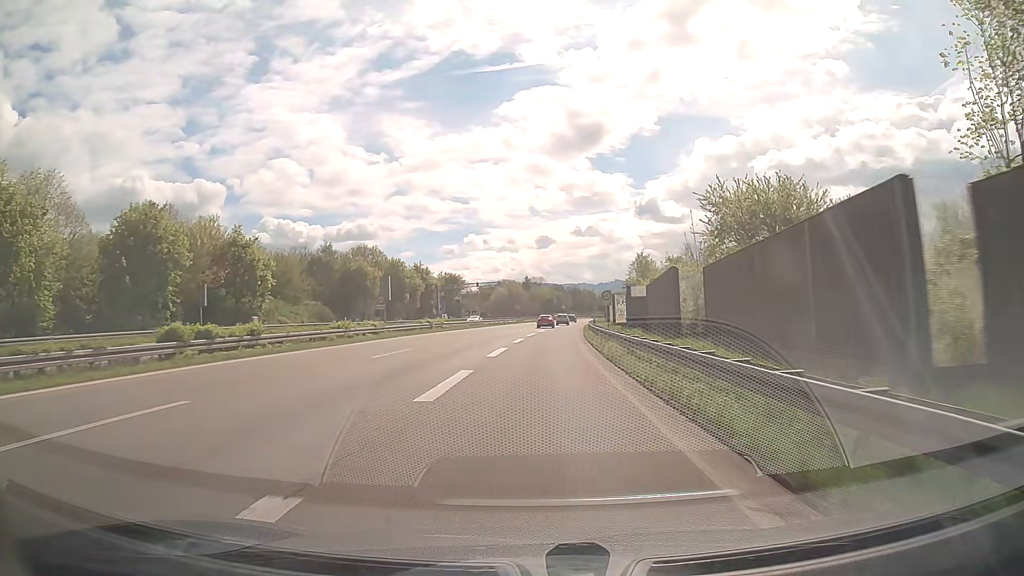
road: trunk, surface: asphalt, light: Day
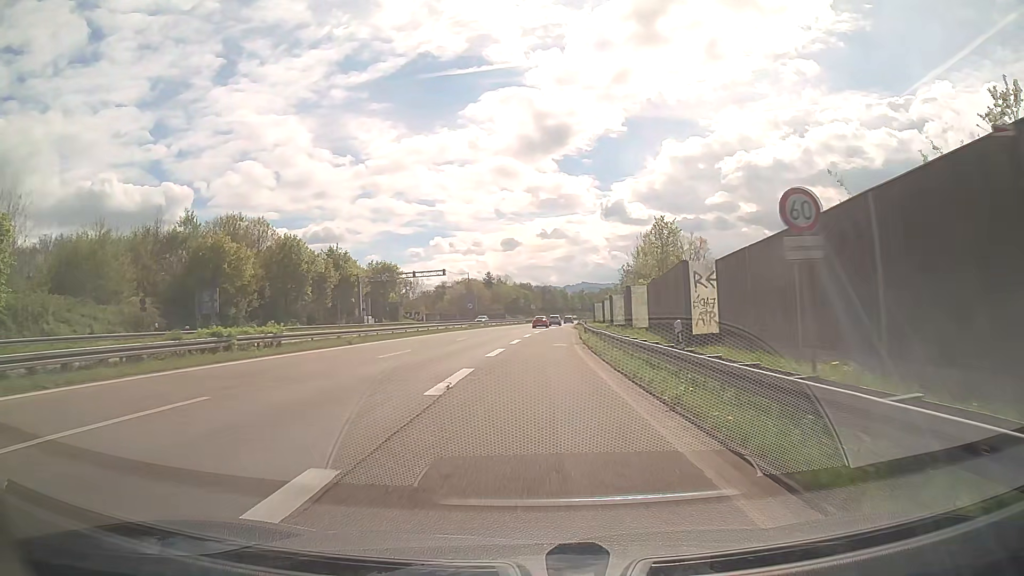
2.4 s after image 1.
(+0.7, +34.8) m; +3°
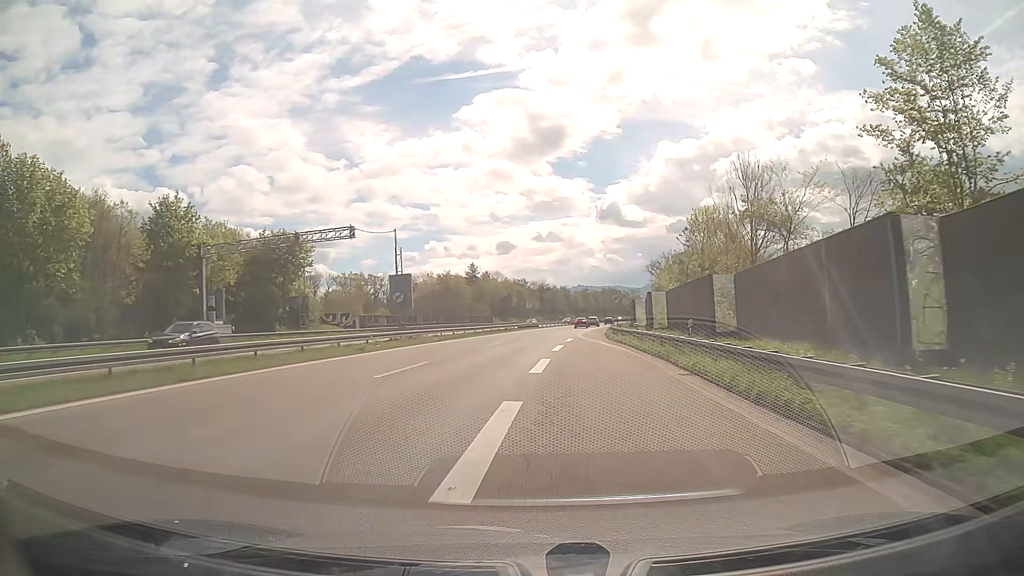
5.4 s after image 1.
(+0.1, +42.7) m; 0°
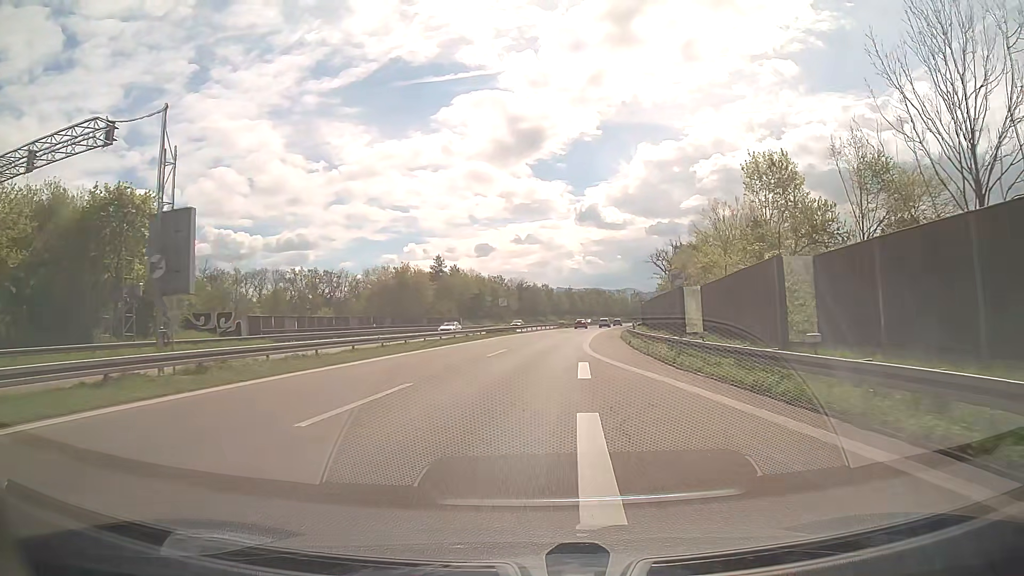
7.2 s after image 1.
(+0.3, +25.4) m; +2°
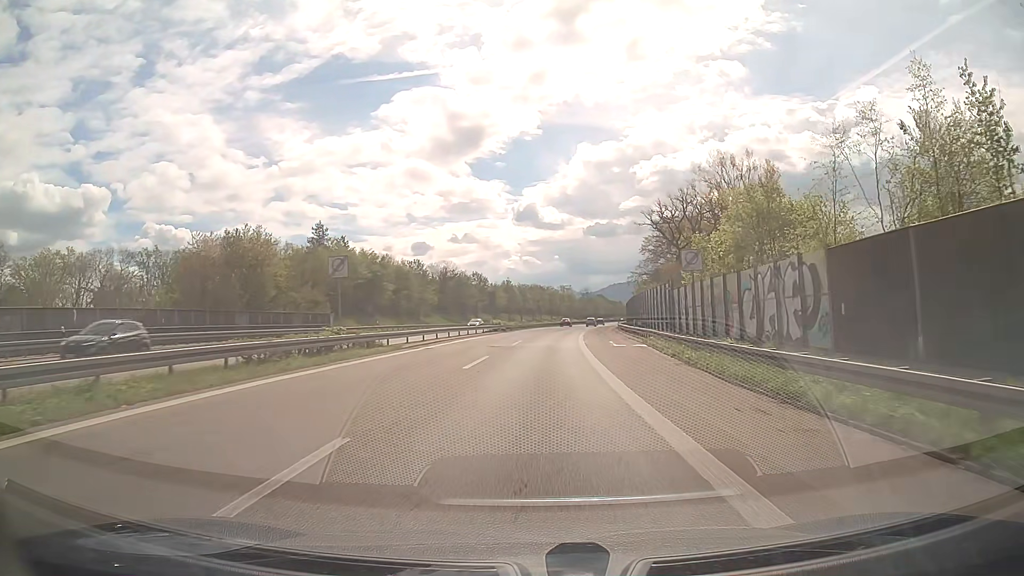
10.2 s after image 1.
(+1.7, +43.7) m; +5°
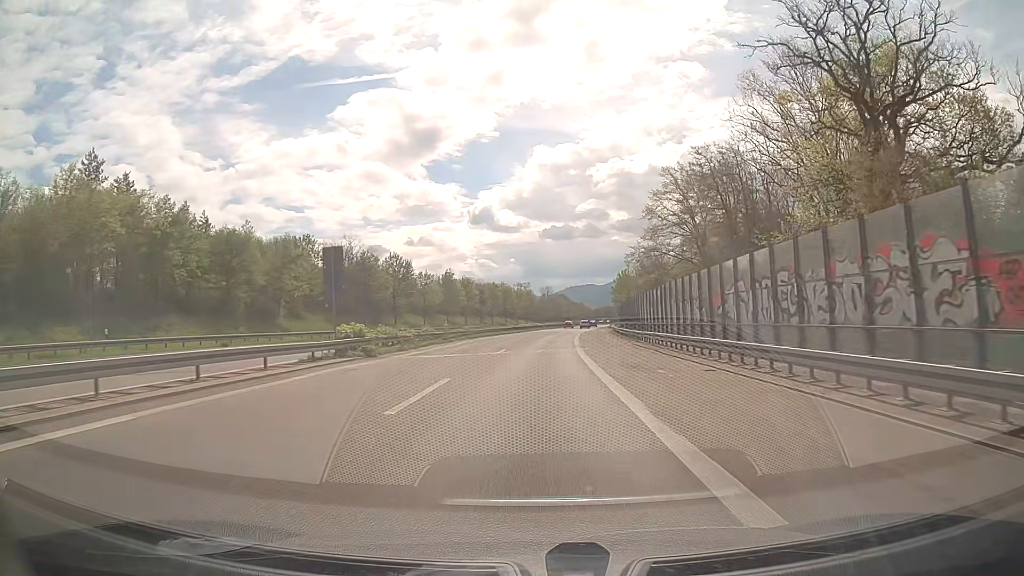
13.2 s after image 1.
(+1.9, +45.1) m; +4°
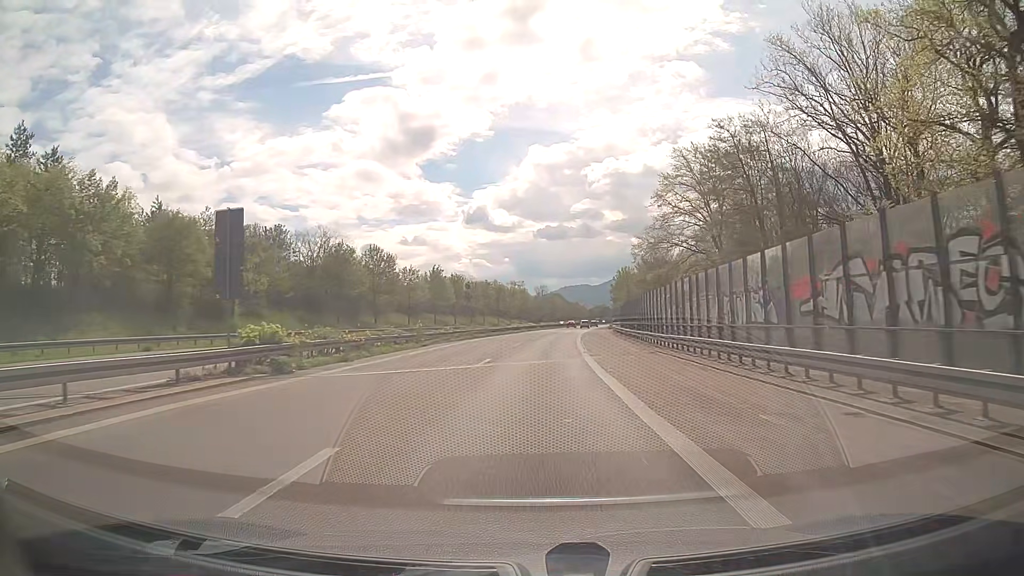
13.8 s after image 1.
(0.0, +9.0) m; 0°
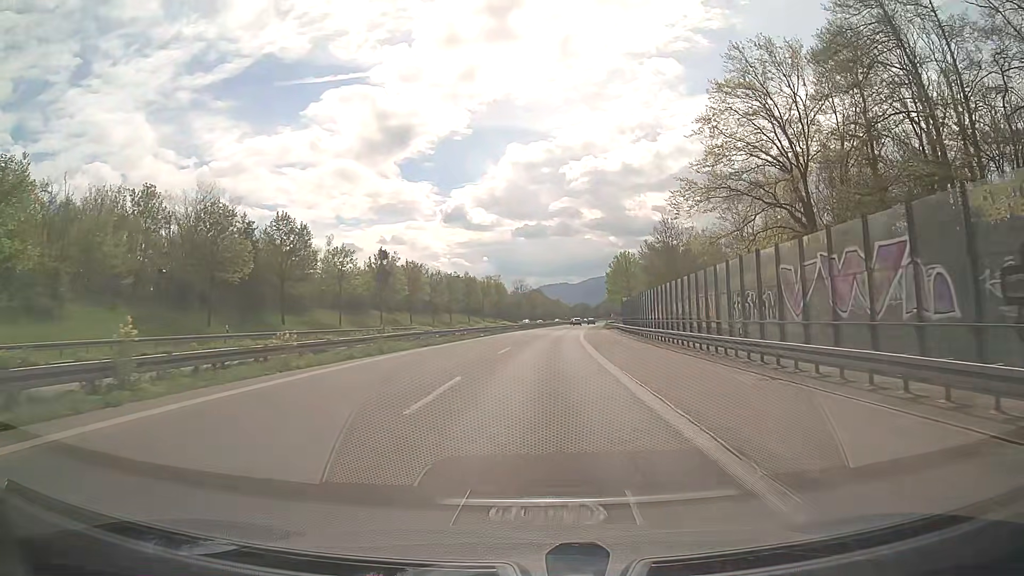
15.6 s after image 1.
(+0.3, +27.0) m; +2°
(0, +10) (0, +20) (+1, +30) (+1, +40) (+2, +50) (+2, +60) (+3, +70) (+4, +80) (+5, +90) (+6, +100) m
